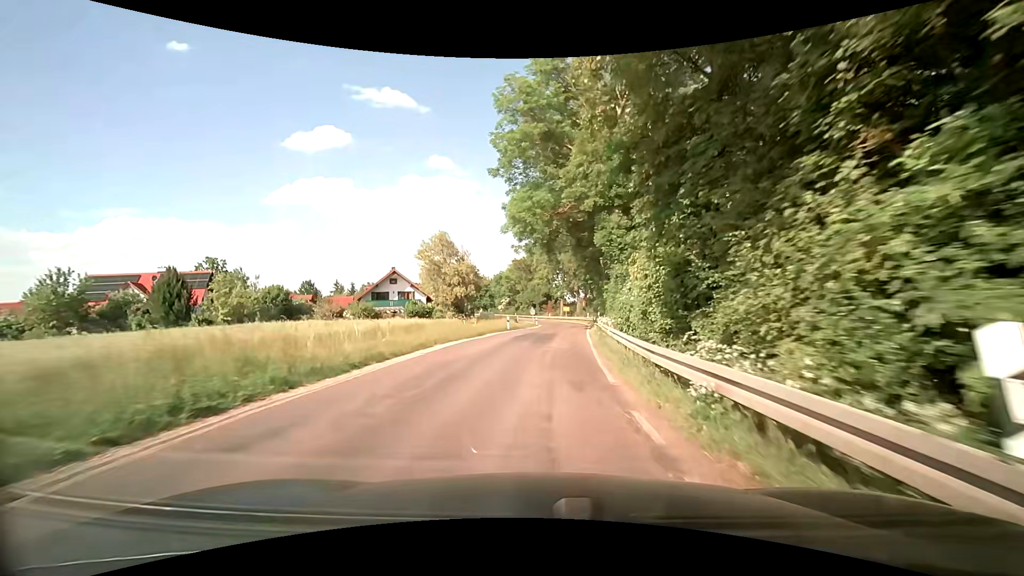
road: secondary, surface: asphalt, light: Day
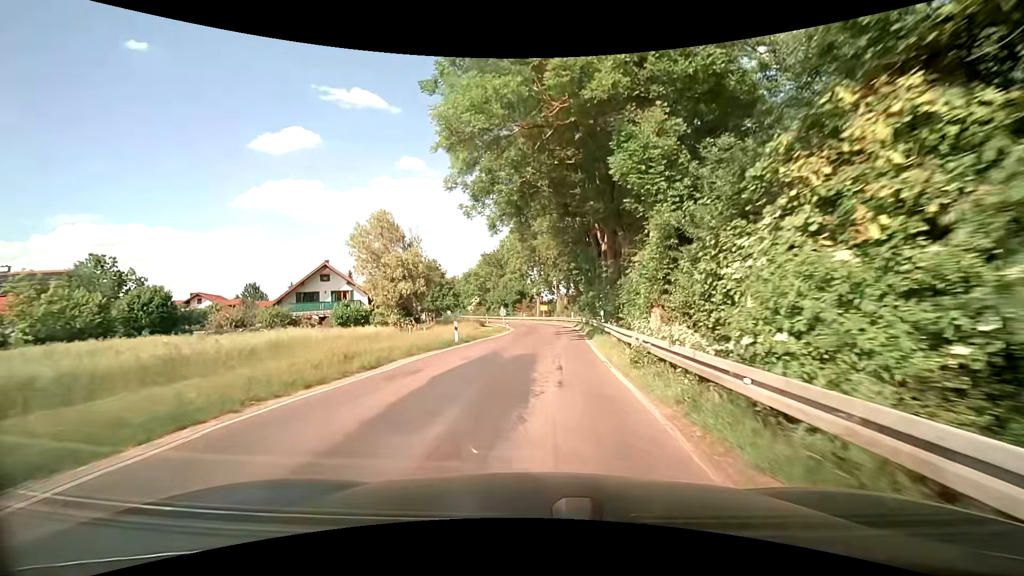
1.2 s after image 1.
(+0.2, +15.1) m; +2°
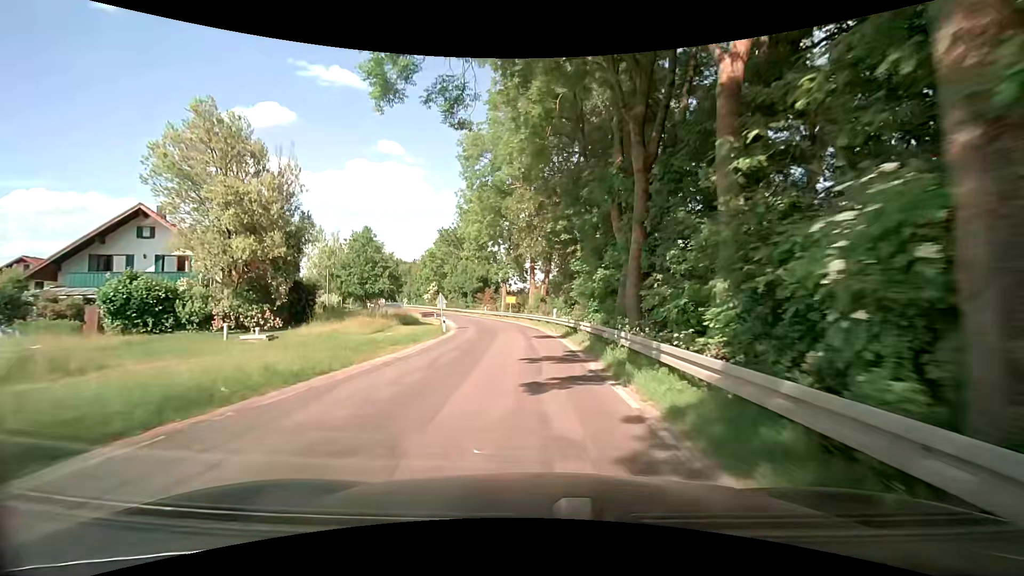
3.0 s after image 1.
(+0.8, +22.5) m; +4°
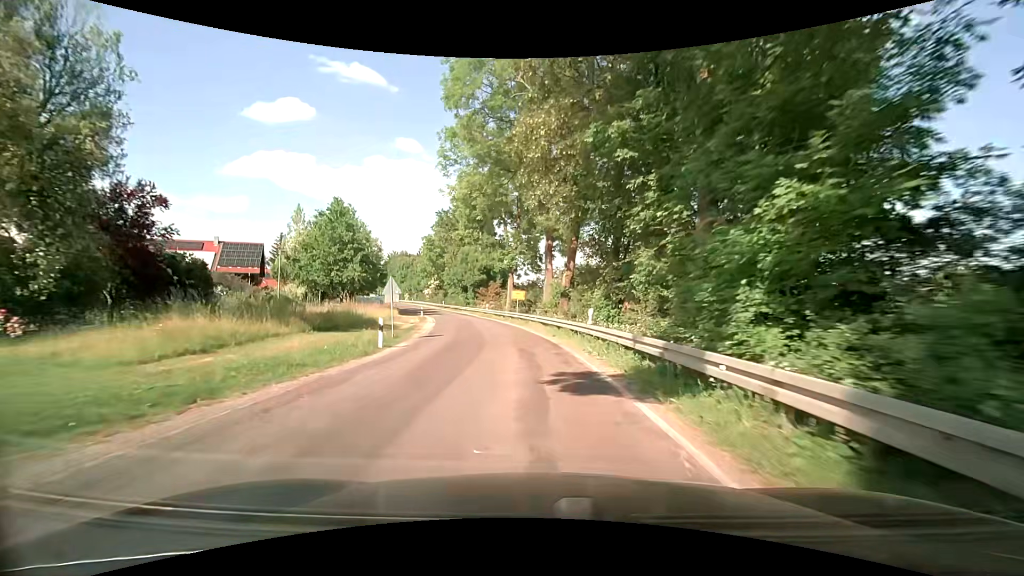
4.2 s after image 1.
(-0.3, +15.2) m; -2°
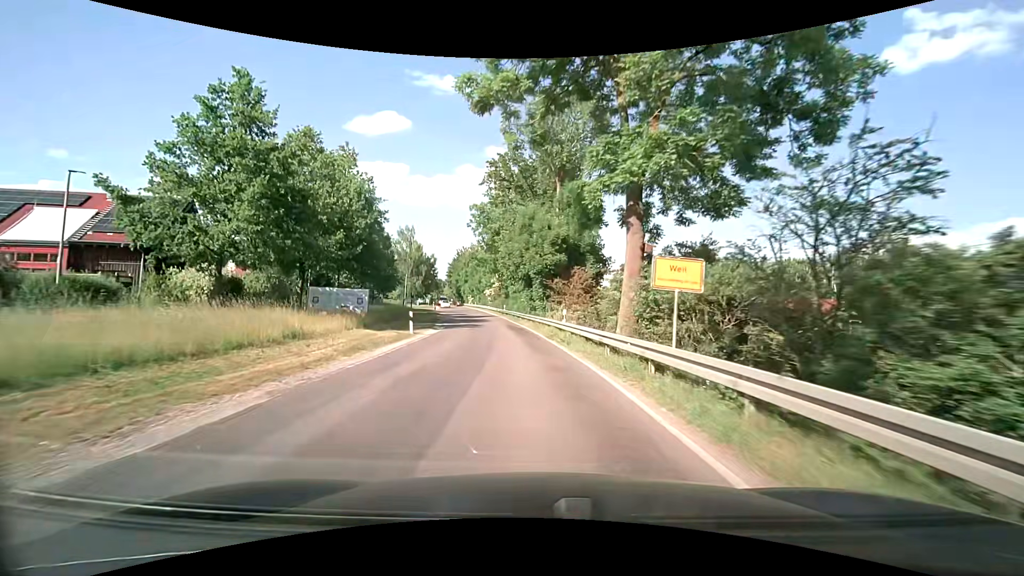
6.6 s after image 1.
(-1.9, +30.7) m; -10°
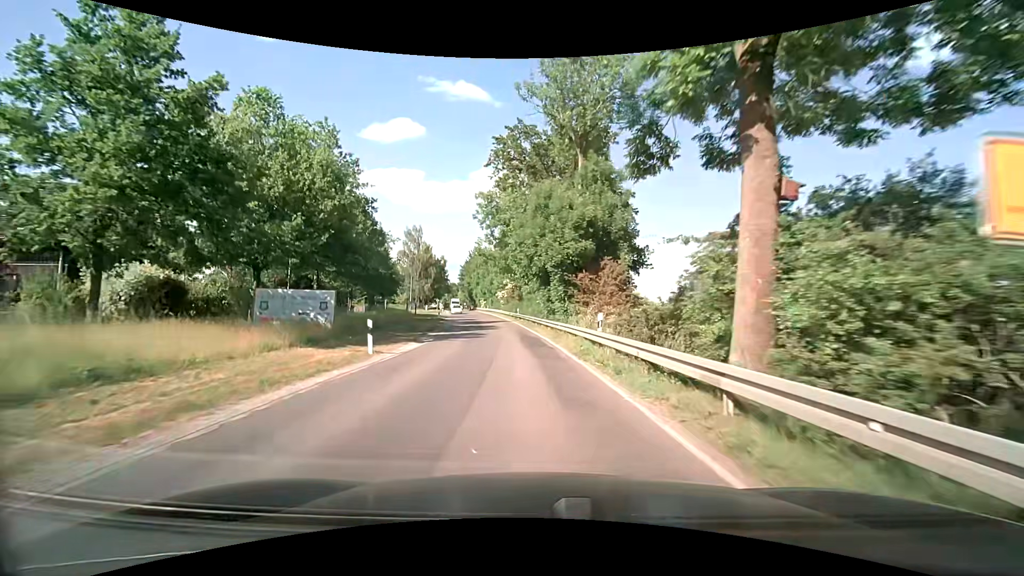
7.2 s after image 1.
(0.0, +7.6) m; -1°
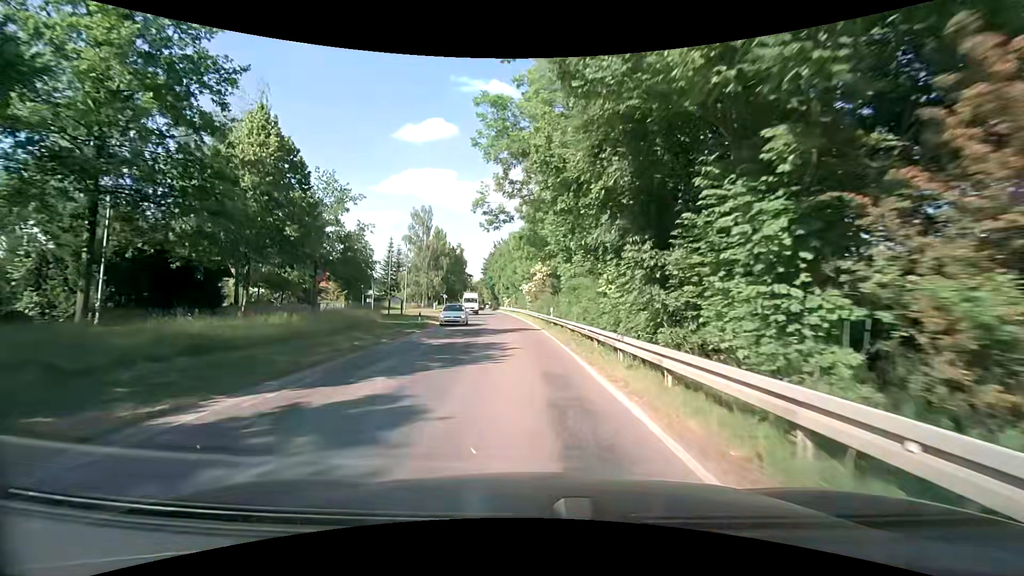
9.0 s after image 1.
(-0.7, +21.7) m; -4°
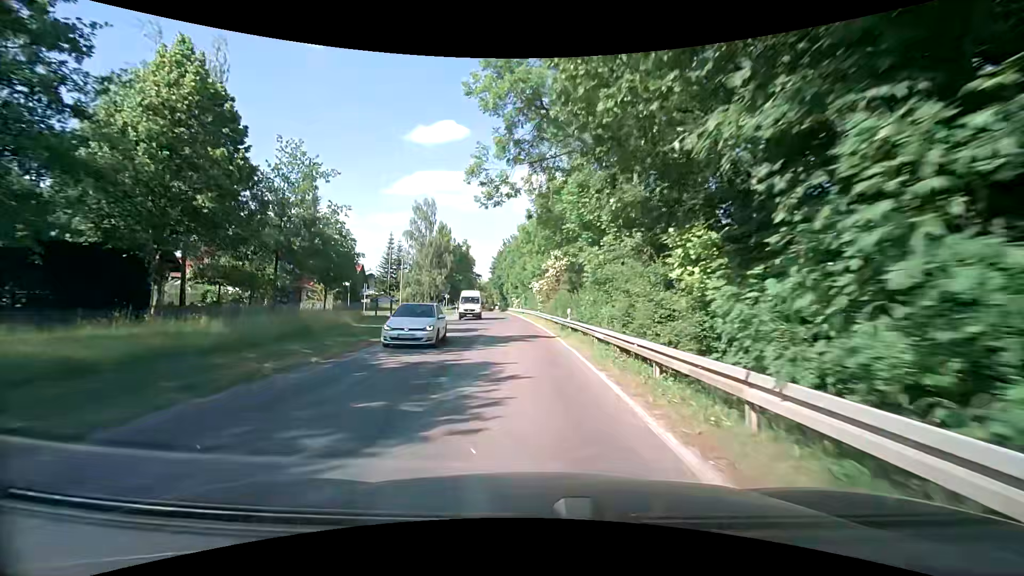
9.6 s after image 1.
(-0.1, +6.9) m; -2°
(0, +10) (0, +20) (-1, +30) (-2, +40) (-2, +50) (-3, +60) (-4, +70) (-6, +80) (-7, +90) (-8, +100) m
